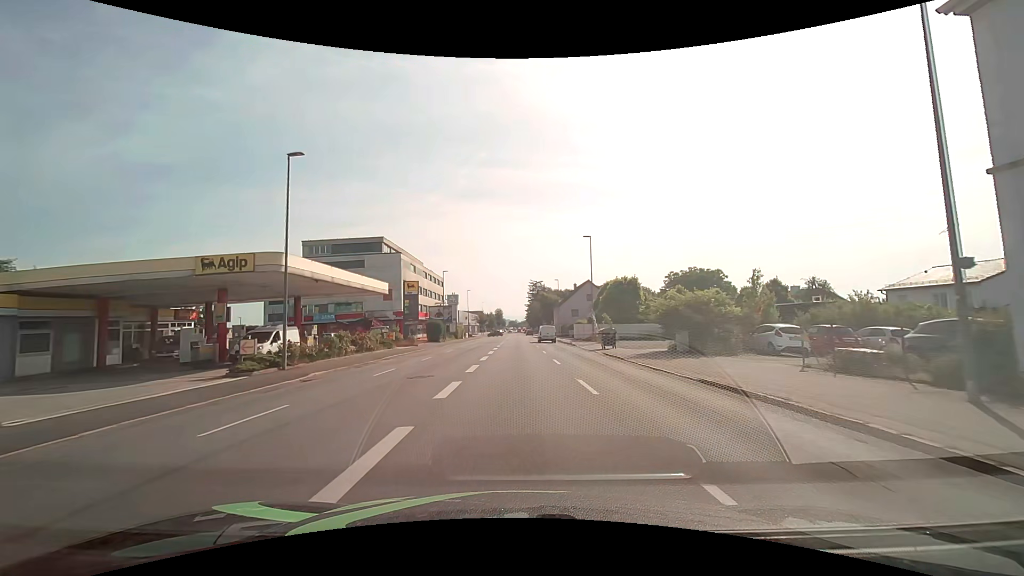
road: tertiary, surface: asphalt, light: Day
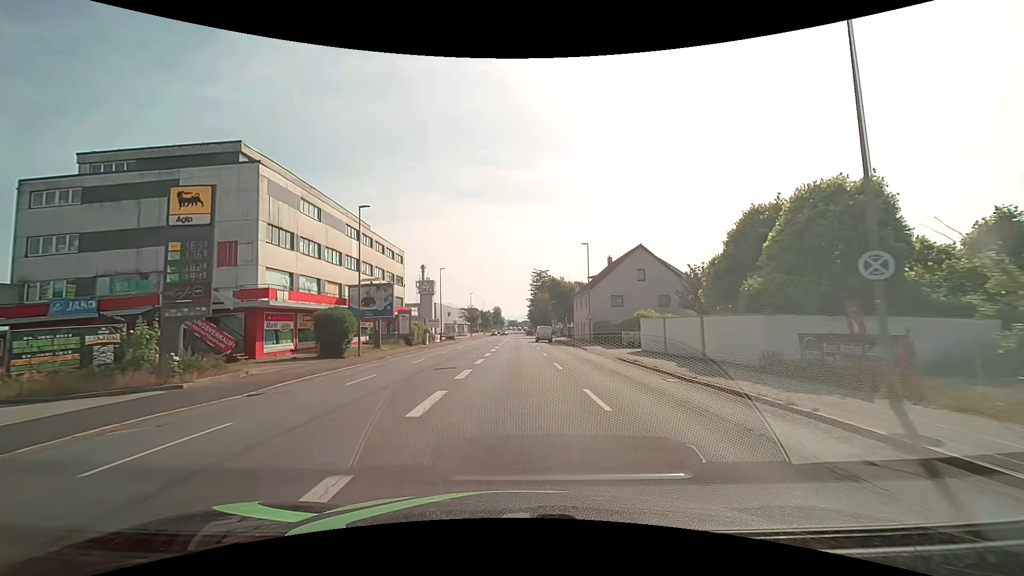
(+0.1, +38.2) m; 0°
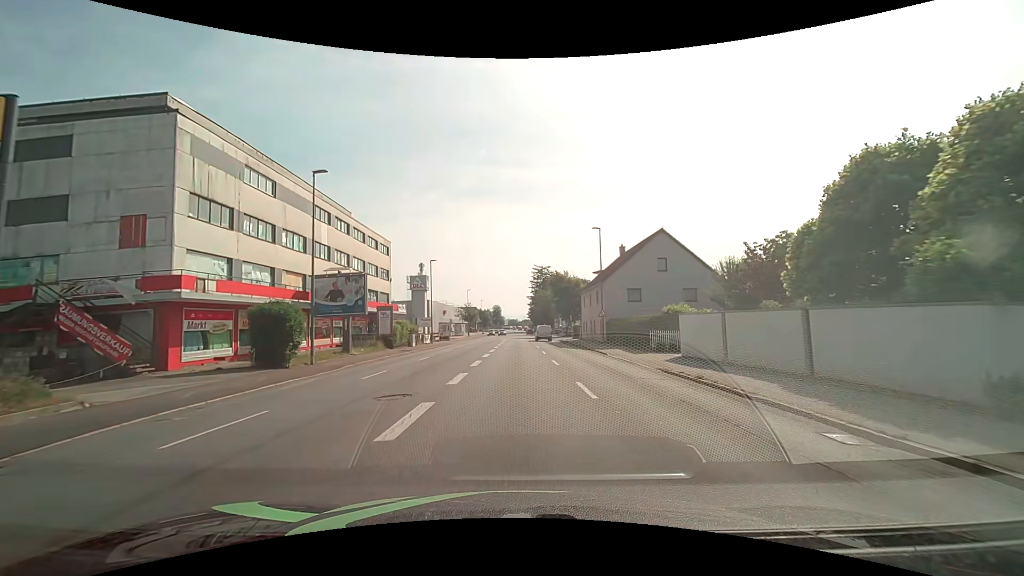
(0.0, +7.7) m; 0°
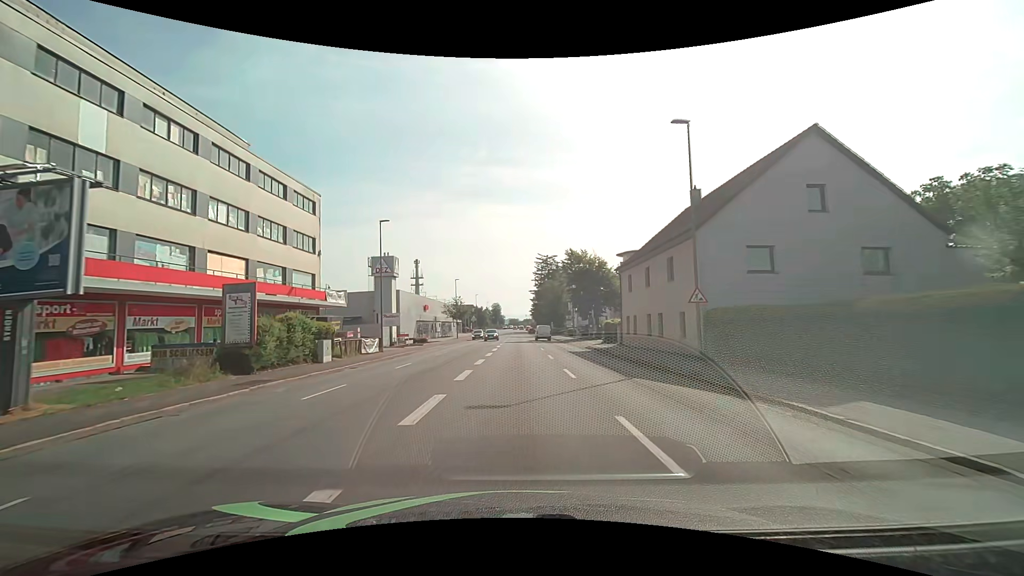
(-0.1, +23.0) m; 0°
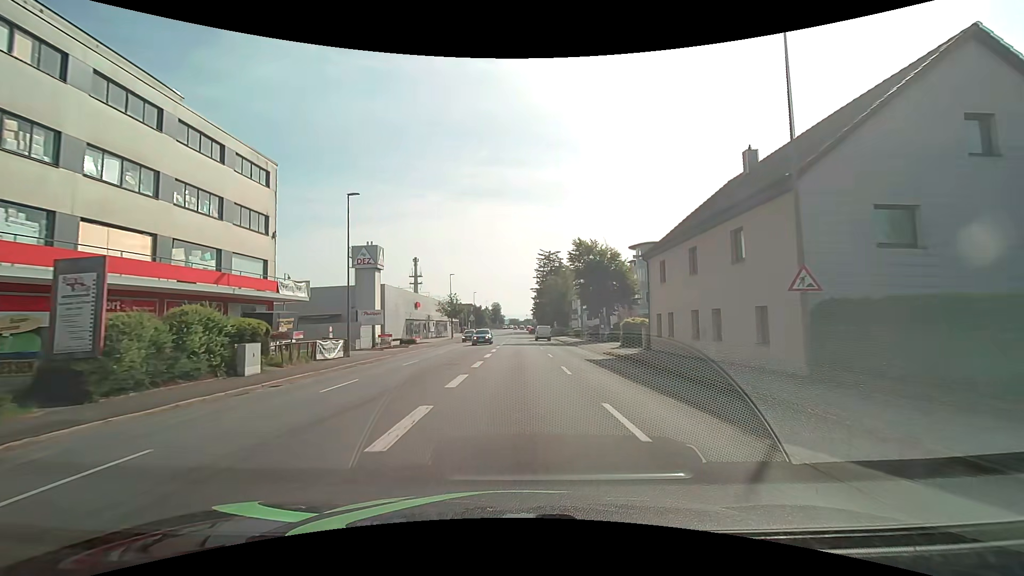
(0.0, +7.7) m; 0°
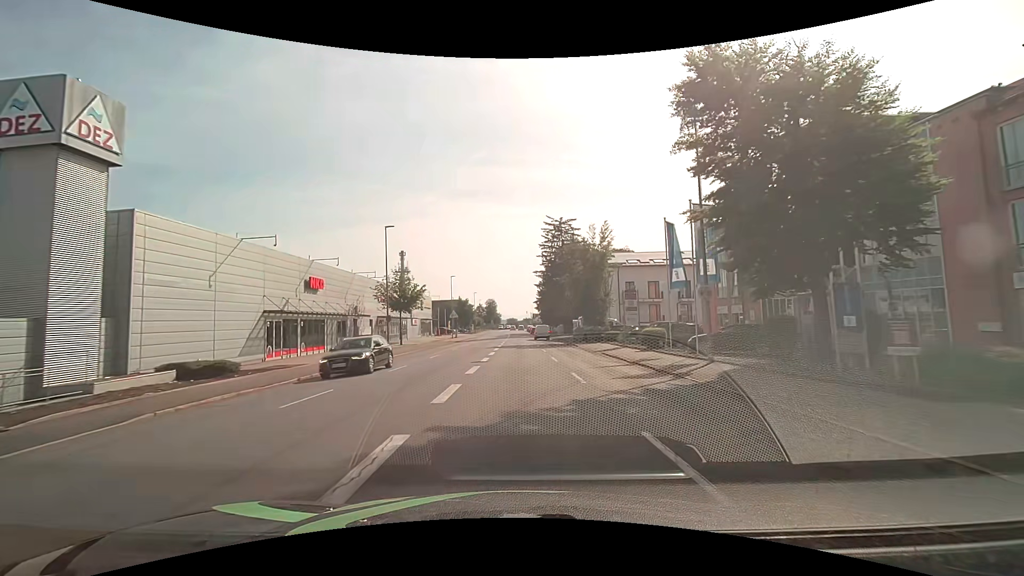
(0.0, +38.3) m; 0°
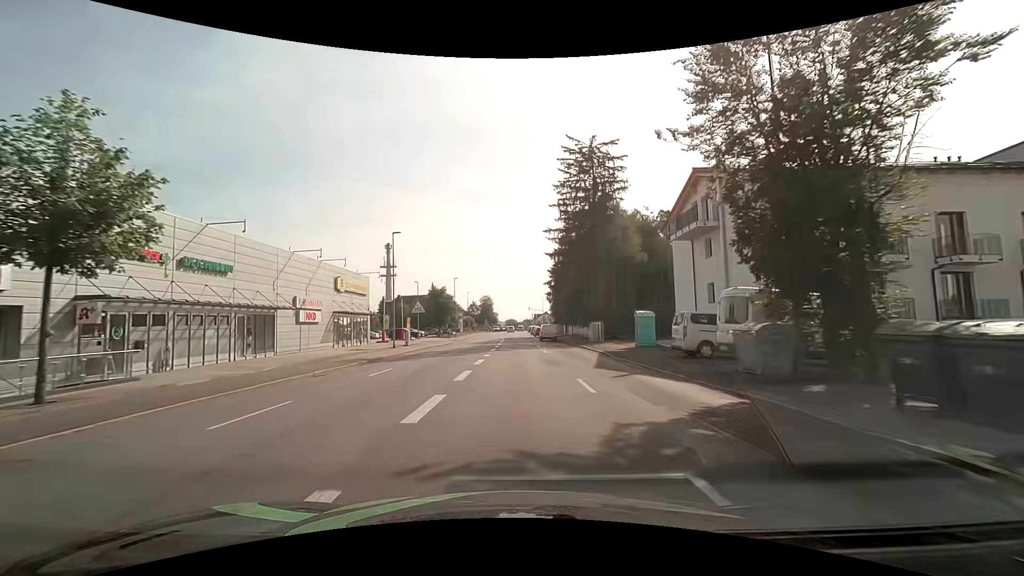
(0.0, +38.2) m; 0°
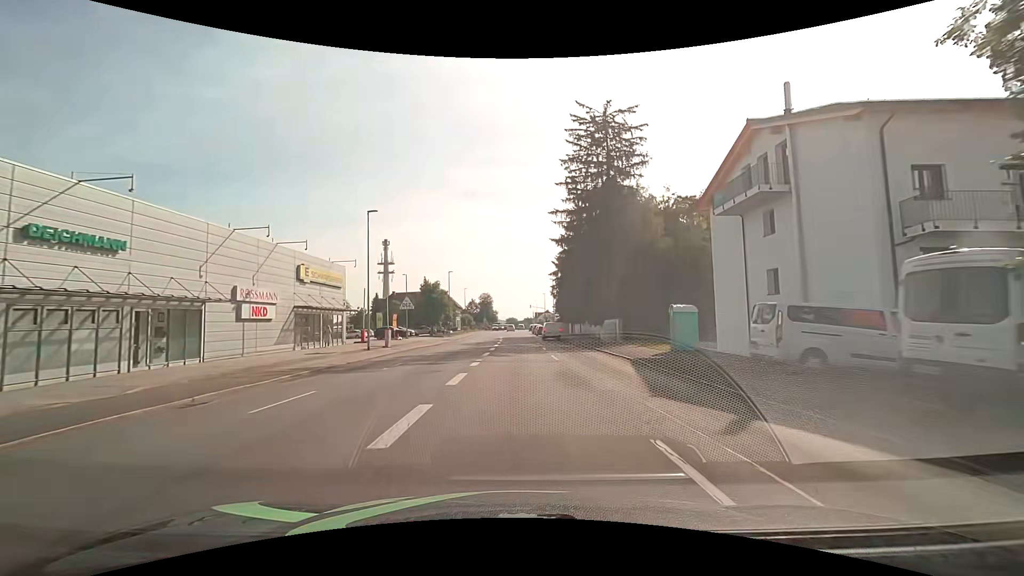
(0.0, +7.6) m; 0°
(0, +10) (0, +20) (0, +30) (0, +40) (0, +50) (0, +60) (-1, +70) (-1, +80) (-1, +90) (-1, +100) m
